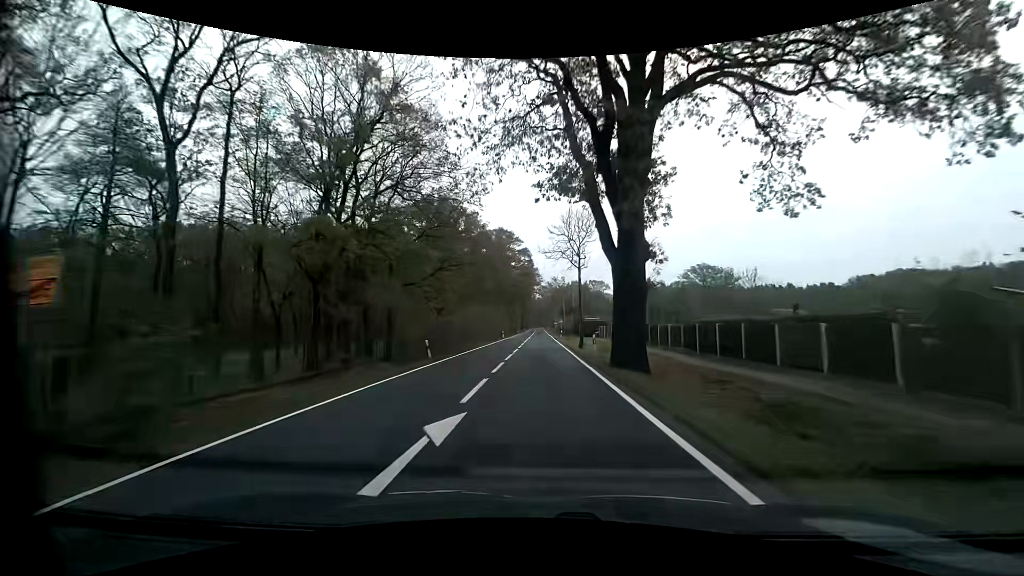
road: primary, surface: asphalt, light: Day
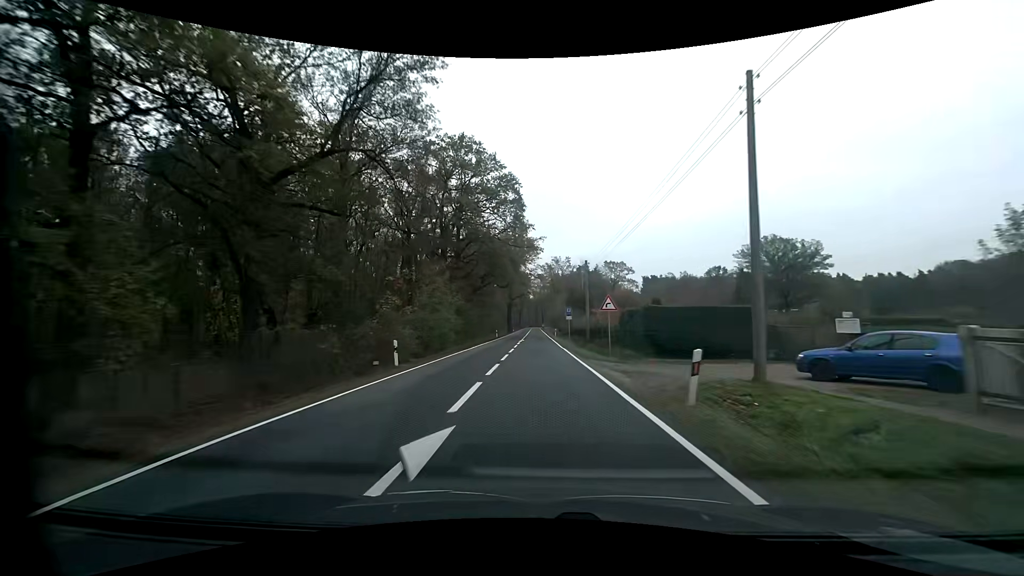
(0.0, +56.1) m; 0°
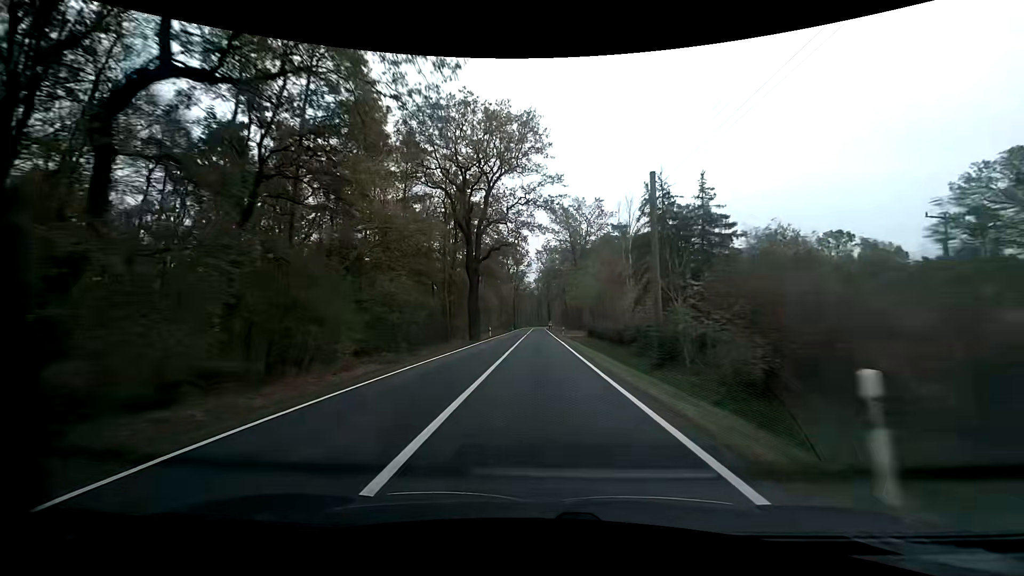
(-0.2, +65.3) m; 0°
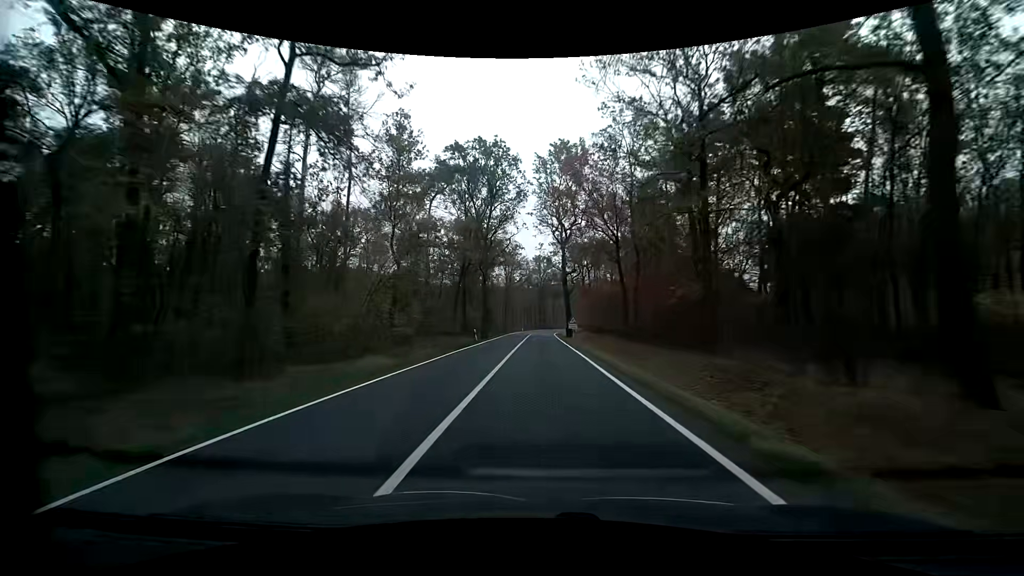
(-0.6, +66.6) m; -1°
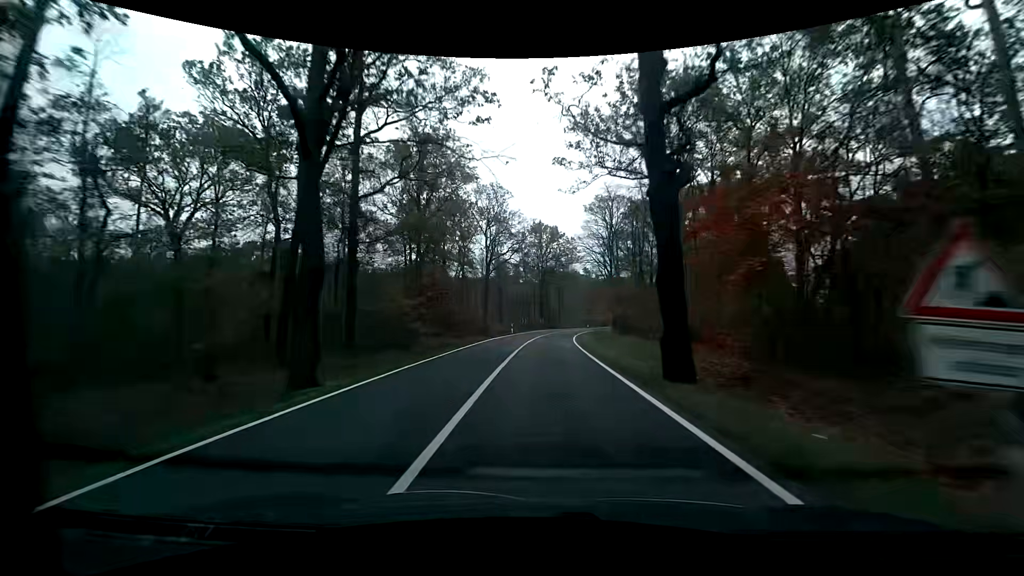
(+0.3, +38.3) m; 0°
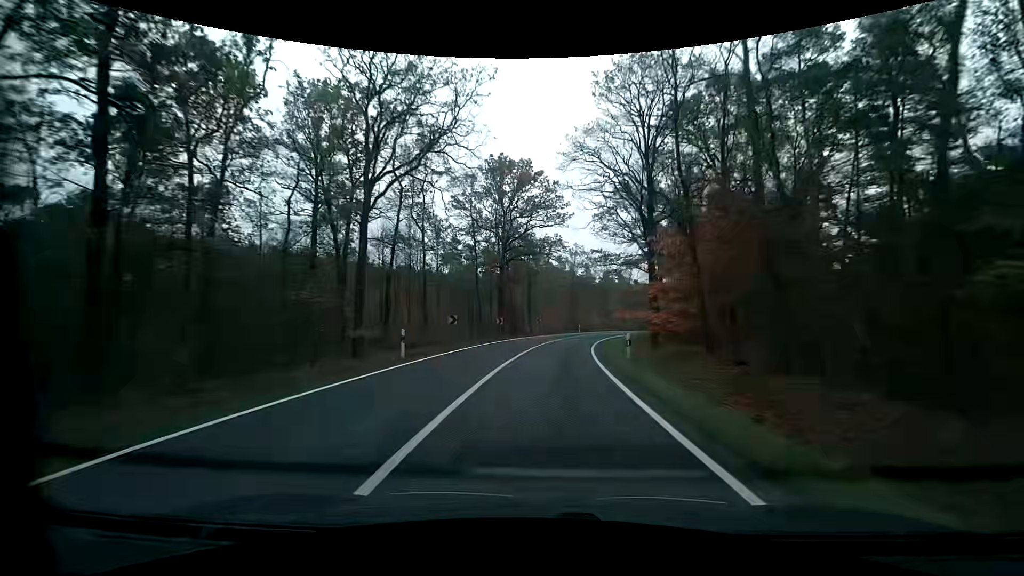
(+1.1, +35.9) m; +5°
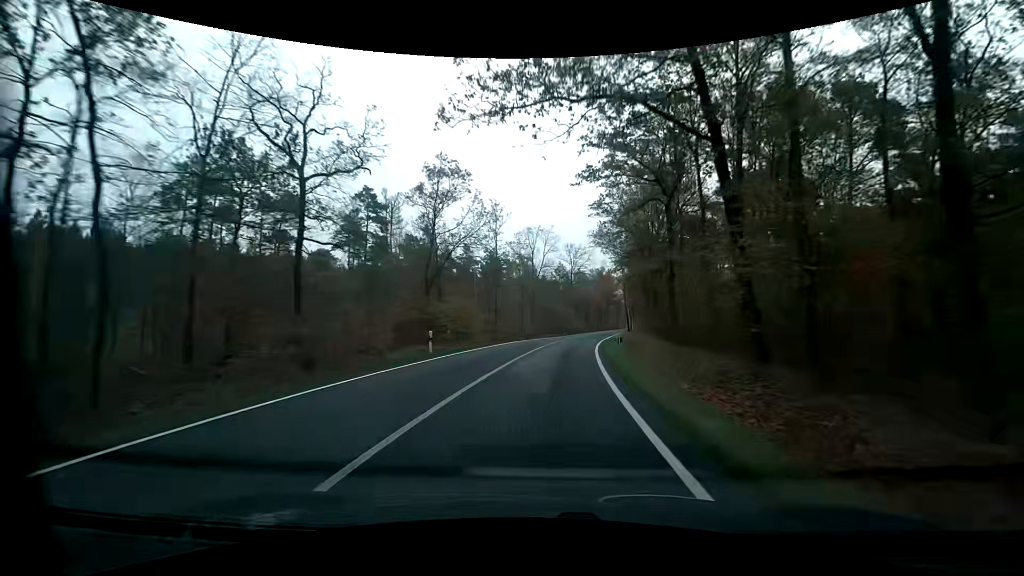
(+4.8, +46.6) m; +13°
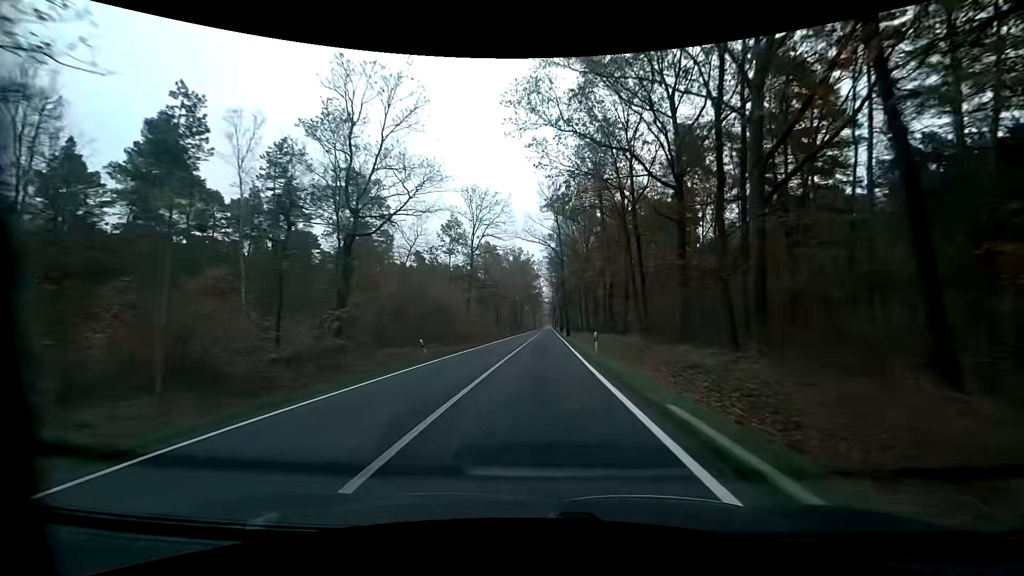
(+4.8, +48.2) m; +9°
(0, +10) (0, +20) (+1, +30) (+1, +40) (+1, +50) (+1, +60) (+2, +70) (+2, +80) (+2, +90) (+2, +100) m
